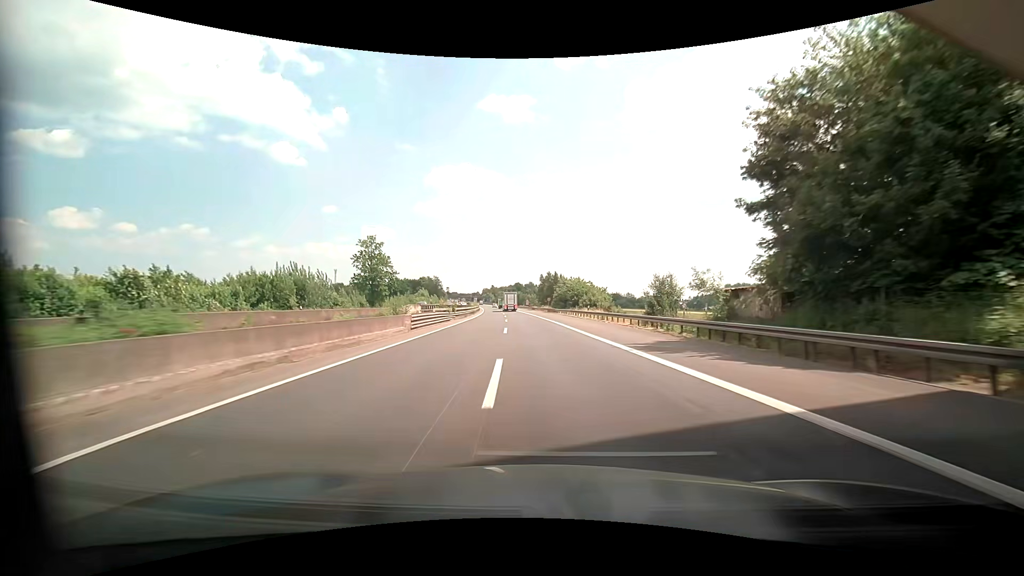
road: motorway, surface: asphalt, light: Day
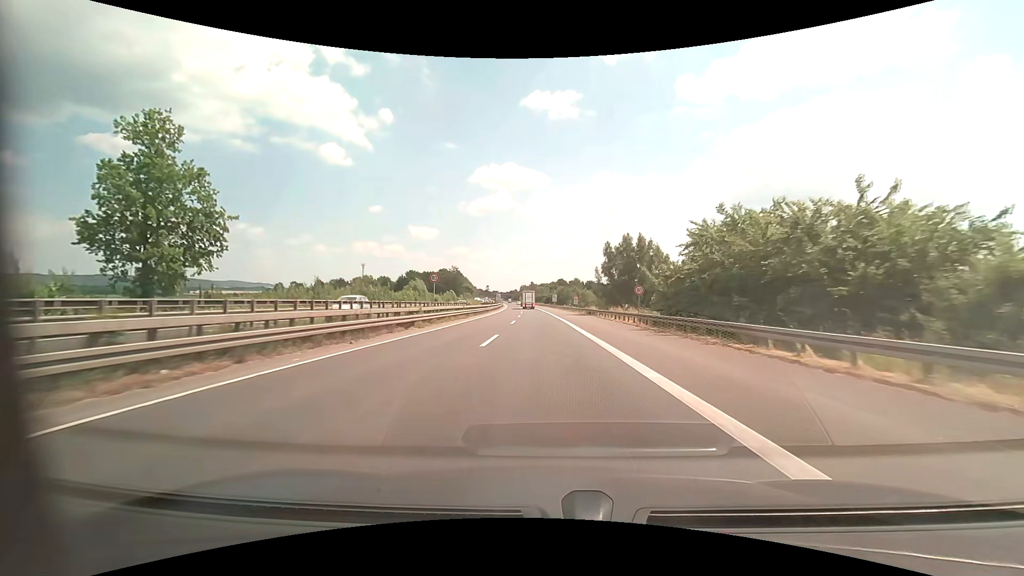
(-2.6, +62.6) m; -5°
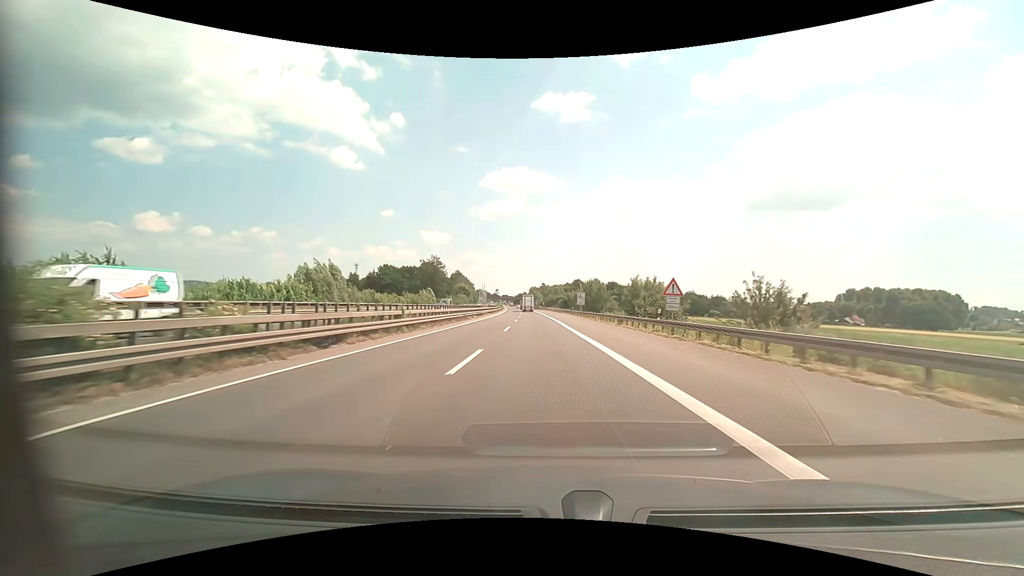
(-1.2, +60.2) m; -2°
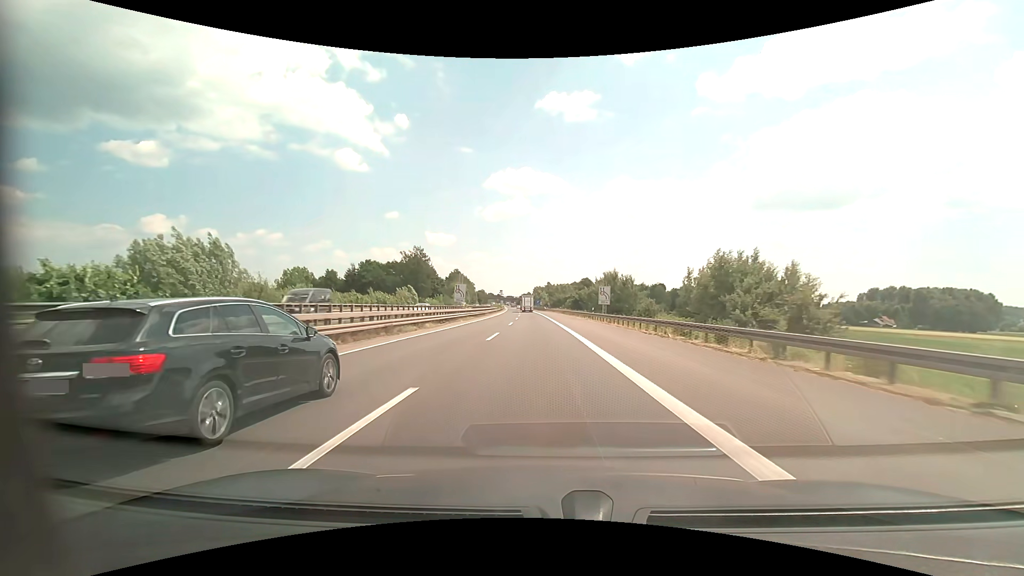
(0.0, +25.9) m; 0°
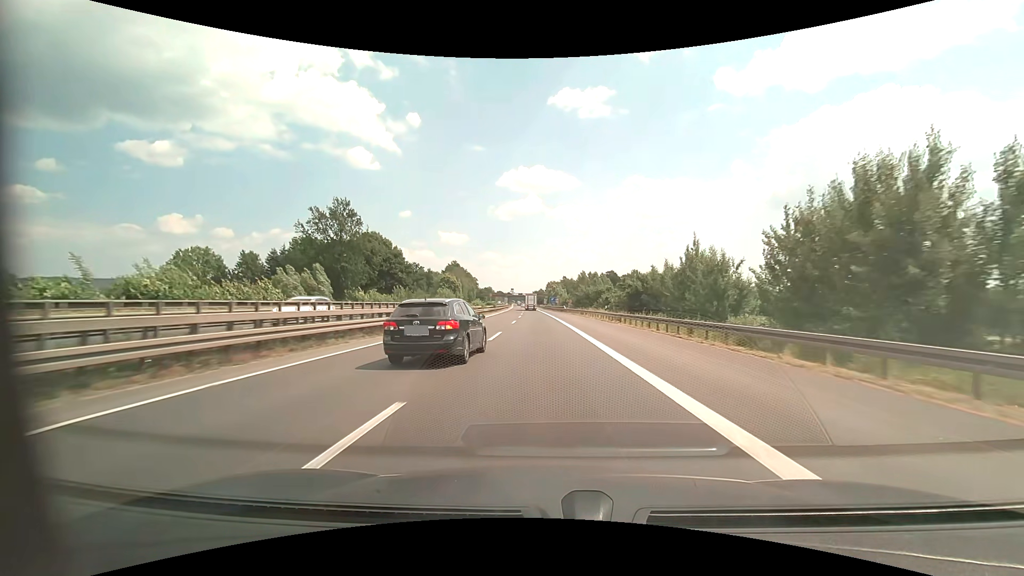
(-1.3, +55.9) m; -2°
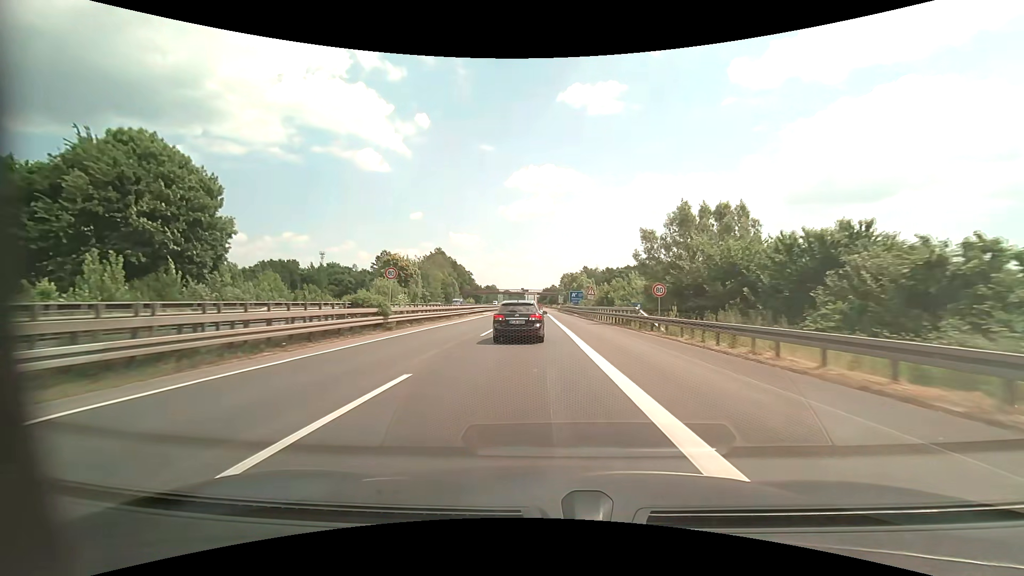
(-0.5, +69.2) m; -1°
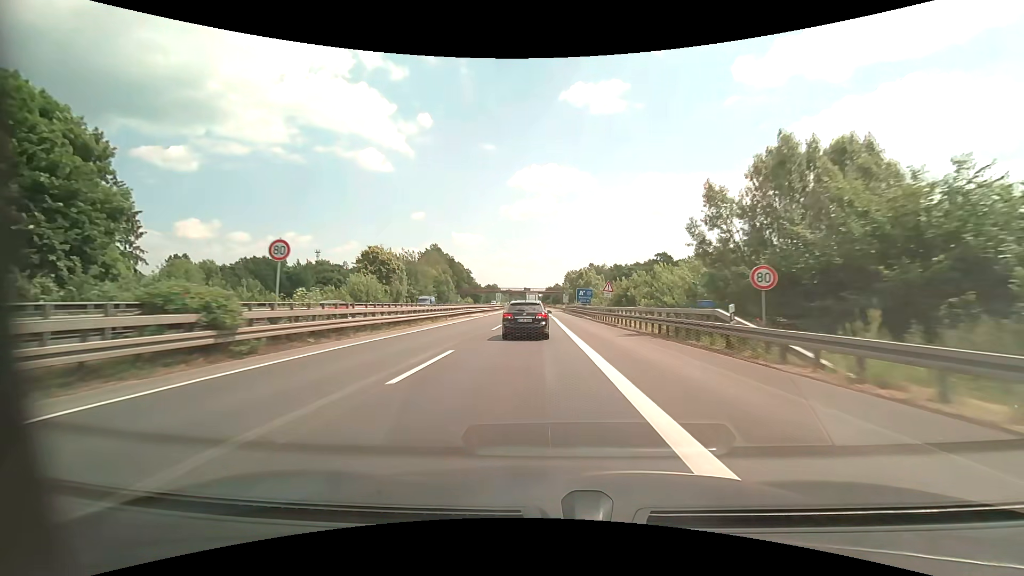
(0.0, +13.1) m; 0°
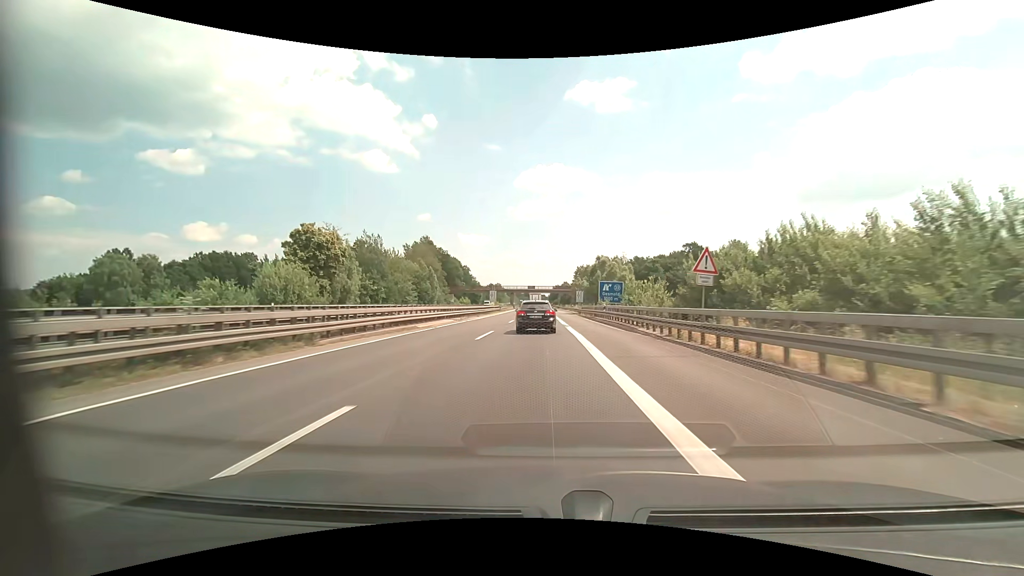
(-0.1, +25.8) m; -1°
(0, +10) (0, +20) (0, +30) (0, +40) (-1, +50) (-1, +60) (-1, +70) (-1, +80) (-1, +90) (-2, +100) m
